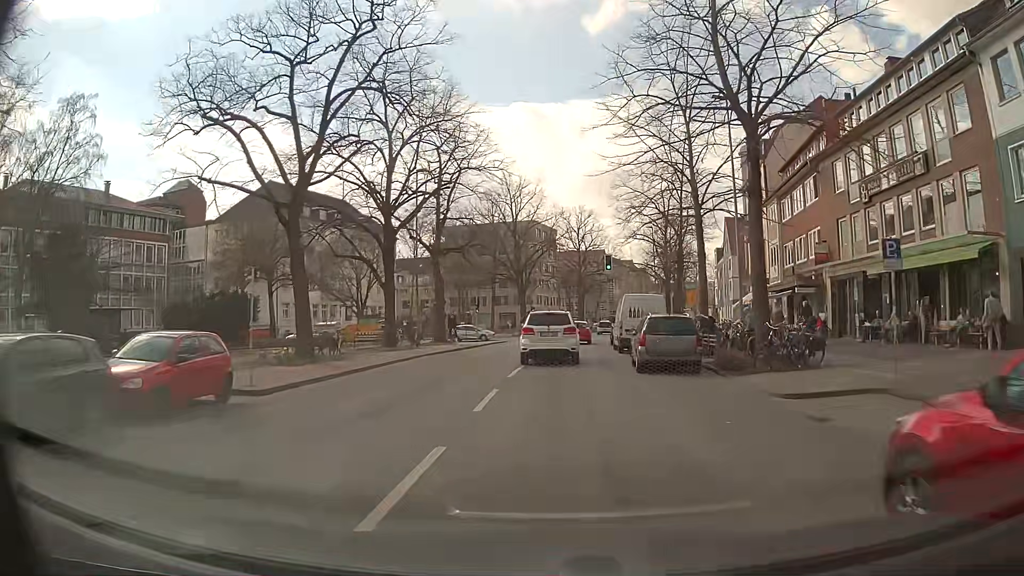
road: secondary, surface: asphalt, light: Day
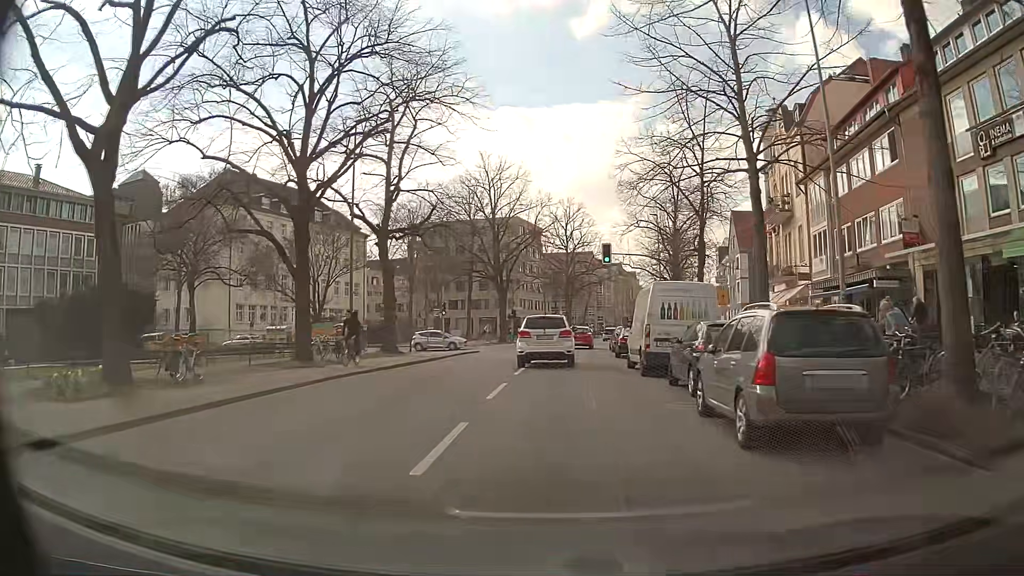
(0.0, +10.8) m; +1°
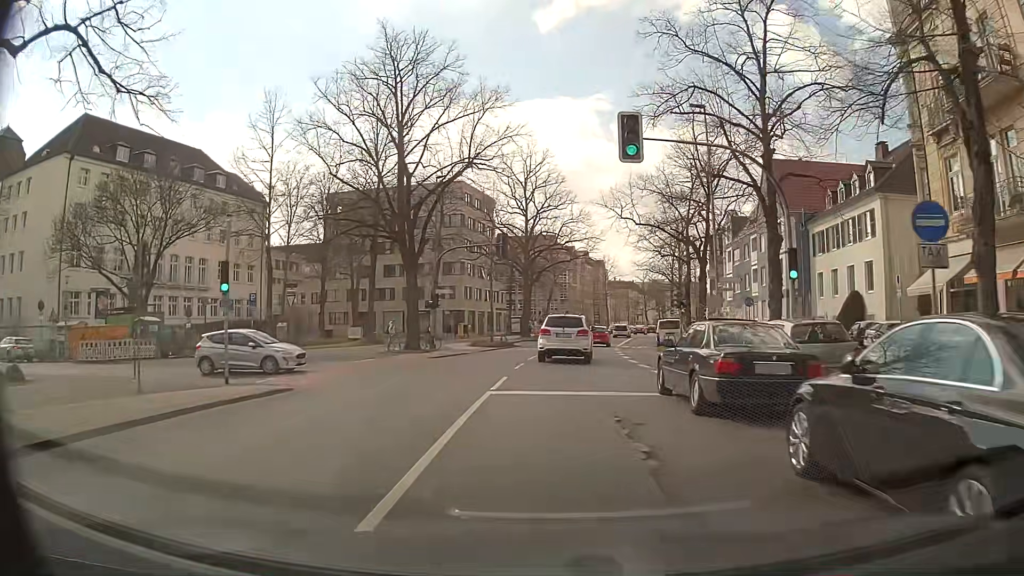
(+0.8, +27.7) m; +4°
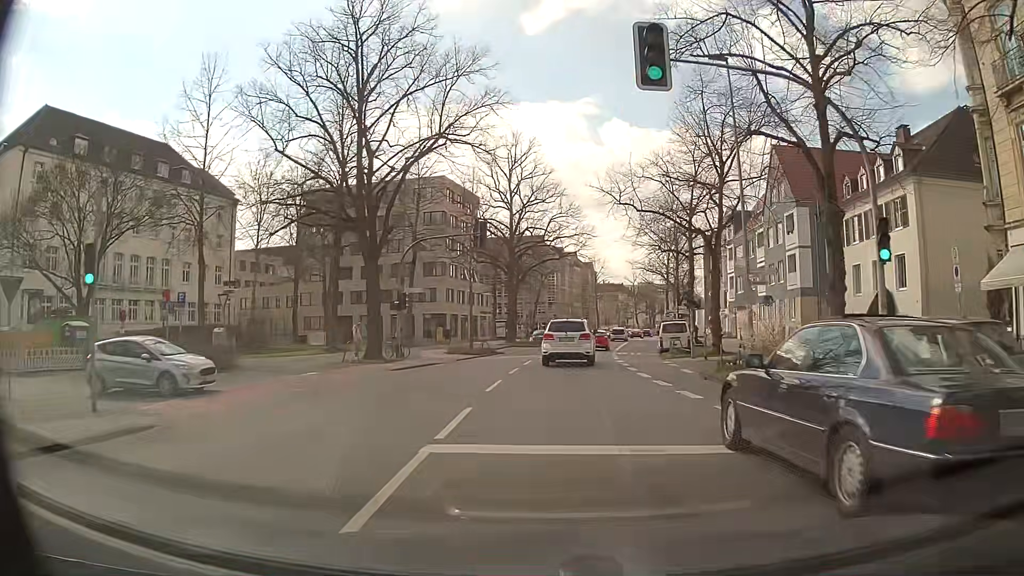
(0.0, +5.8) m; 0°
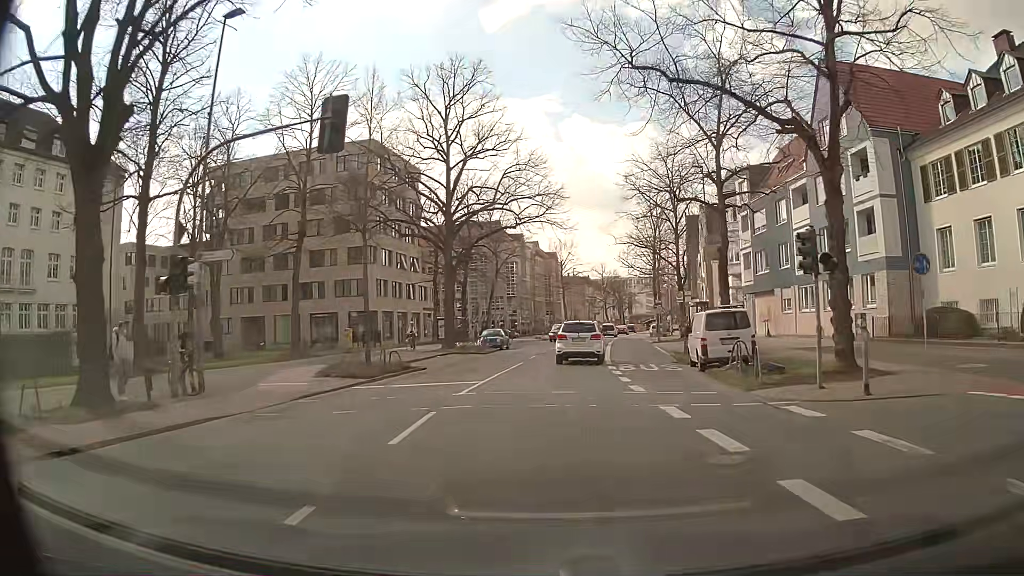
(+0.6, +18.4) m; +4°
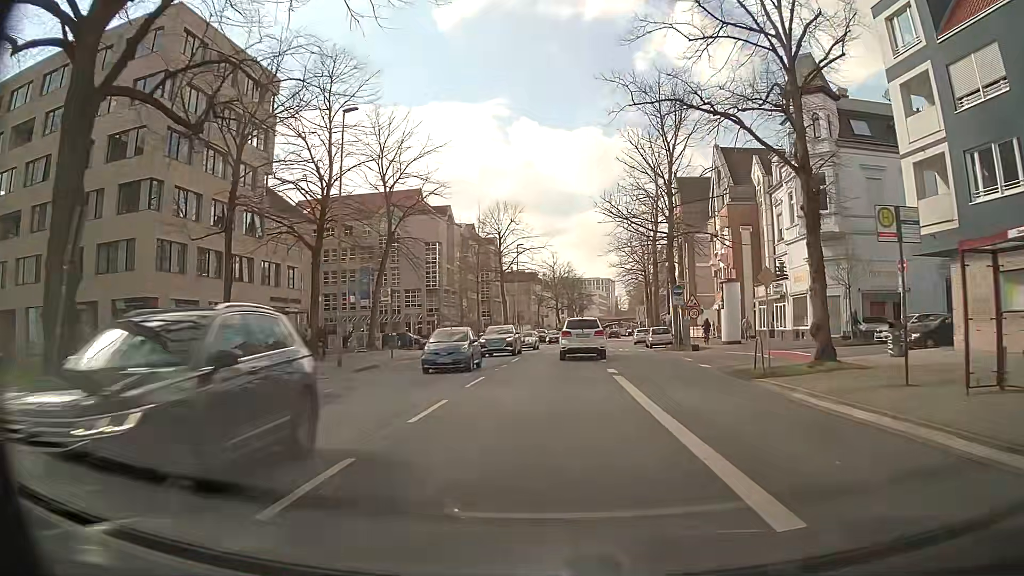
(+1.2, +33.9) m; +4°
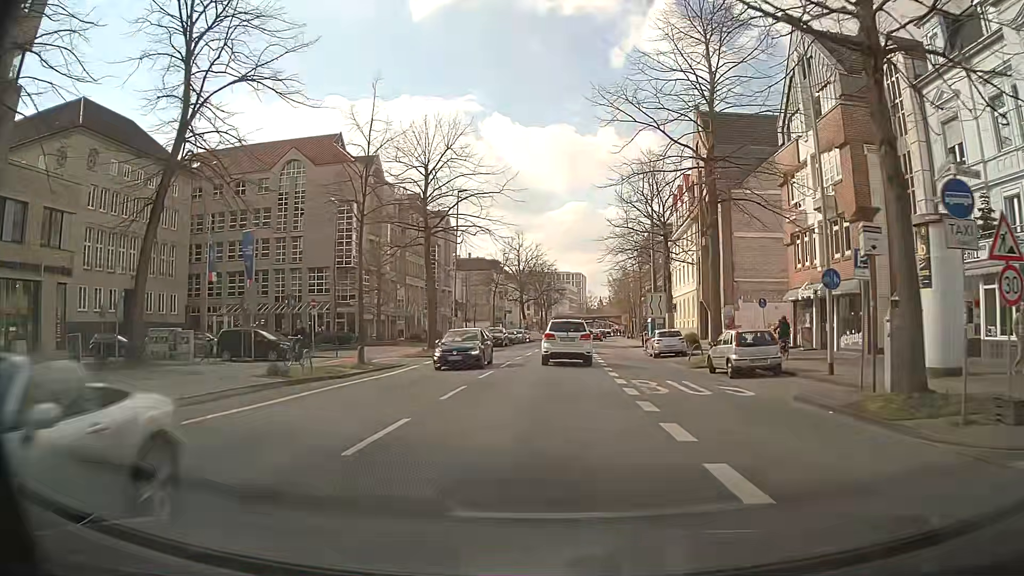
(+0.6, +26.9) m; +3°
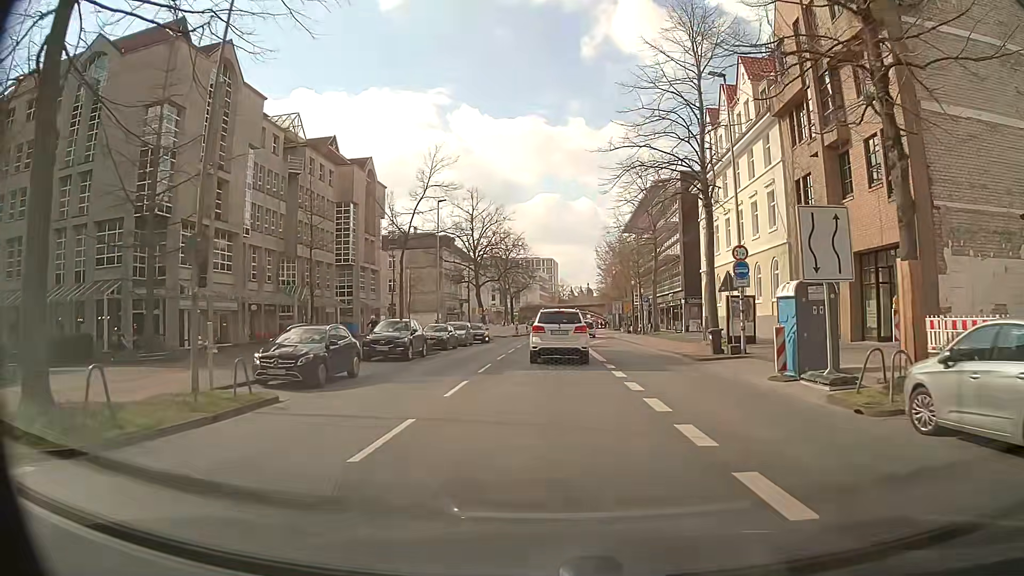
(+0.4, +30.3) m; +2°
(0, +10) (0, +20) (0, +30) (+1, +40) (+2, +50) (+3, +60) (+4, +70) (+4, +80) (+5, +90) (+5, +100) m
